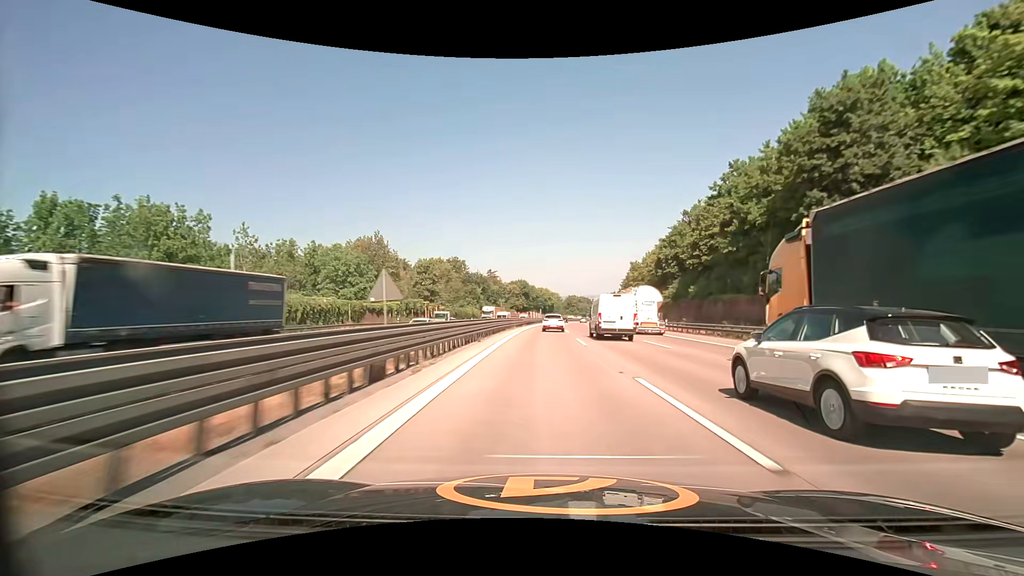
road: motorway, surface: asphalt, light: Day
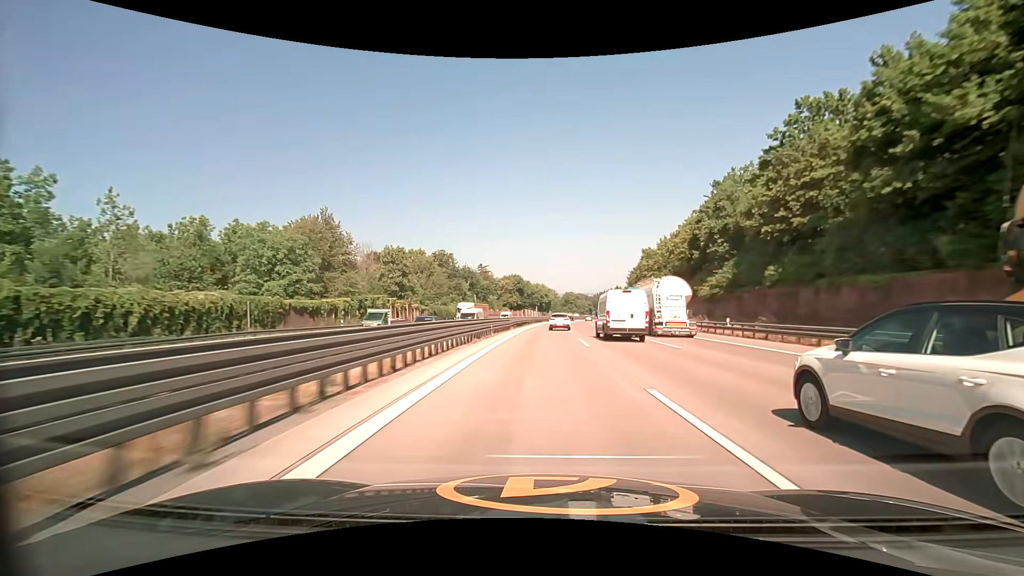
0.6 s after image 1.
(0.0, +19.8) m; 0°
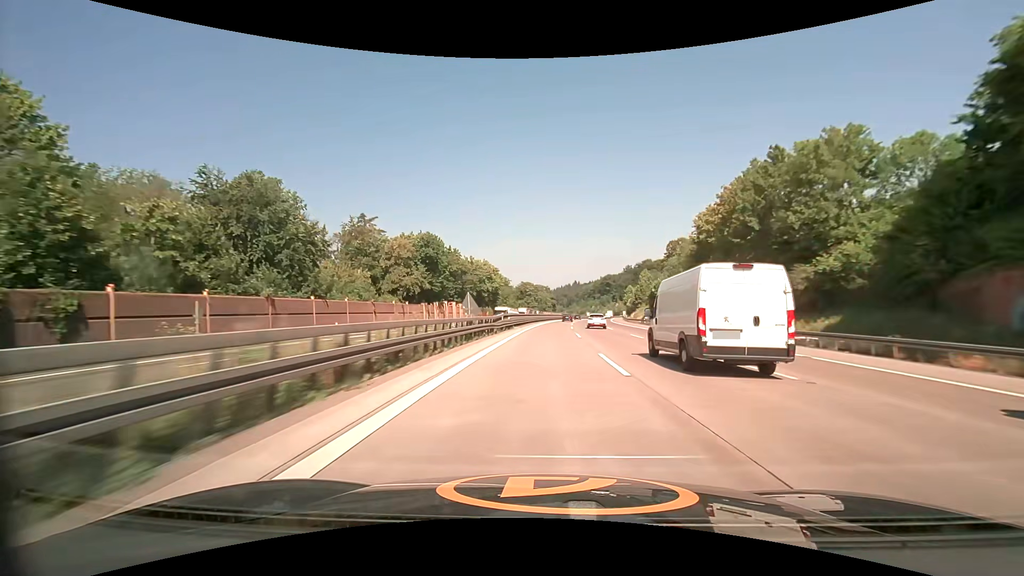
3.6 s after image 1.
(+3.9, +99.7) m; +5°
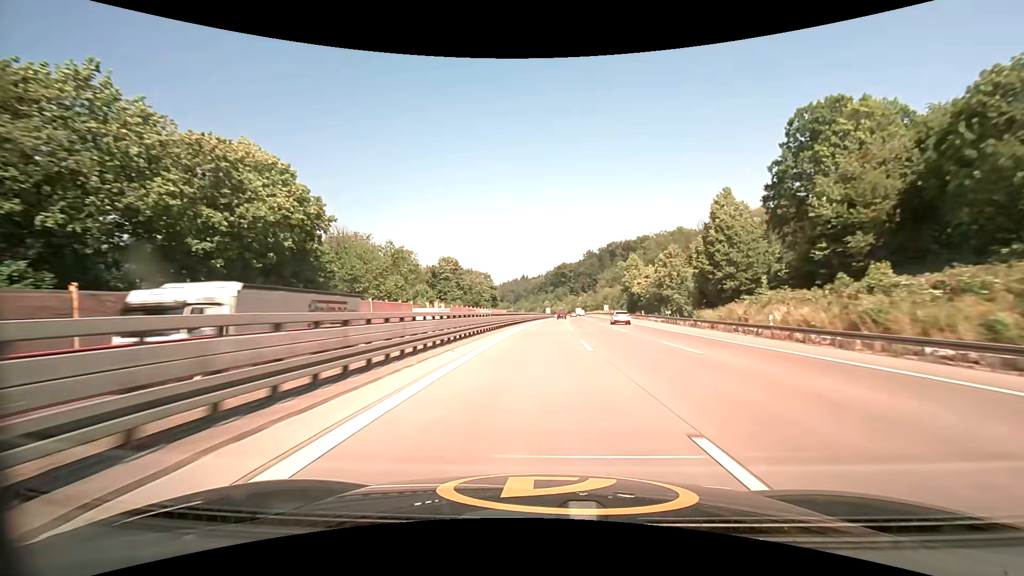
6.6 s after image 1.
(+5.4, +101.4) m; +6°
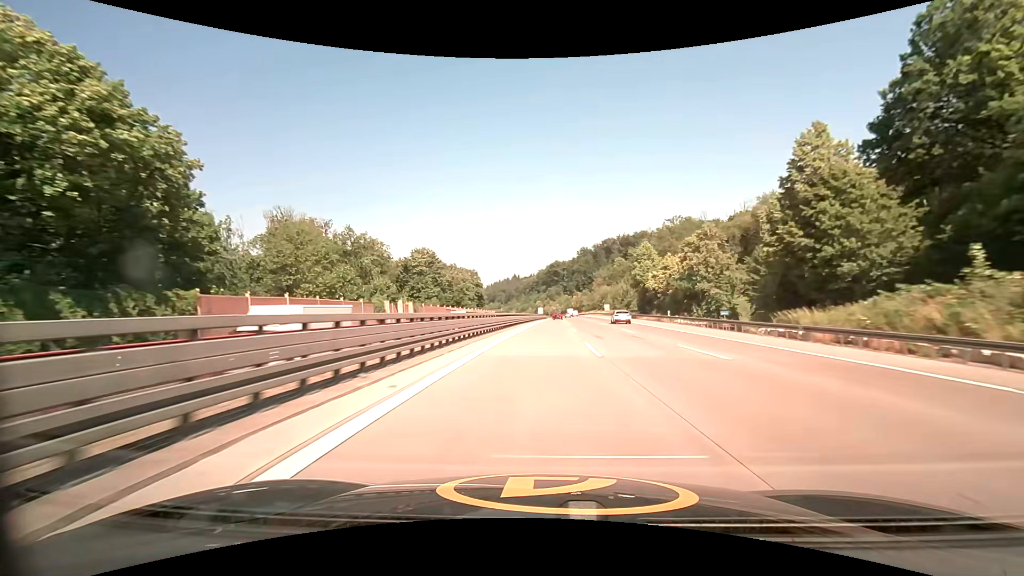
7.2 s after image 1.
(+0.2, +20.4) m; +1°
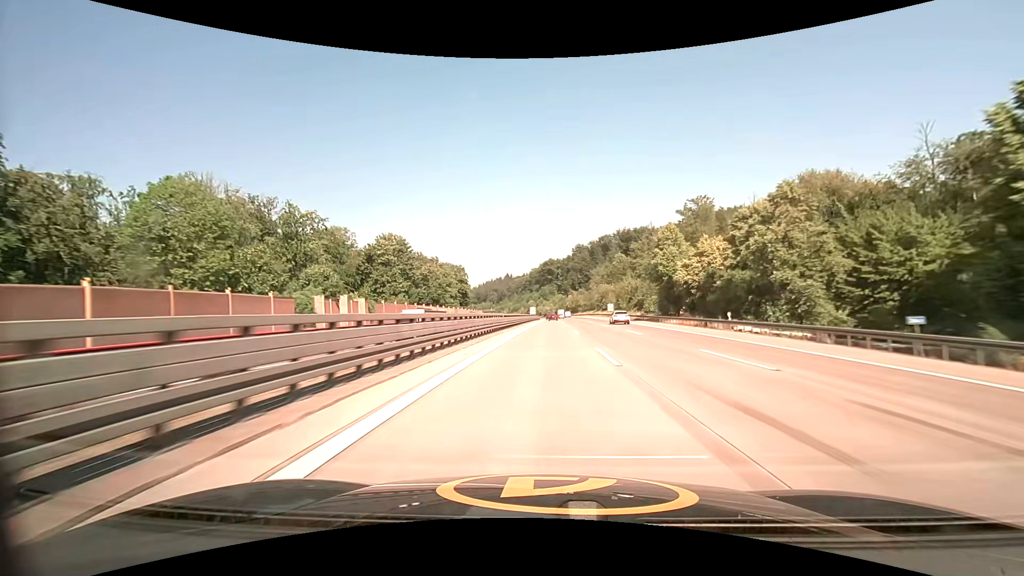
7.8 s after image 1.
(+0.1, +20.4) m; +1°
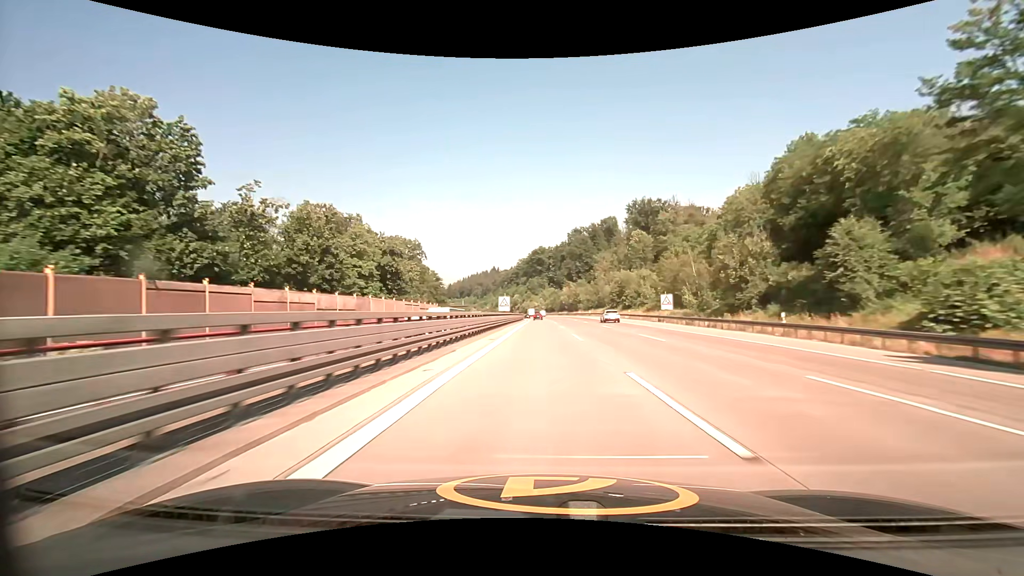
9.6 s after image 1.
(+1.2, +61.4) m; +2°
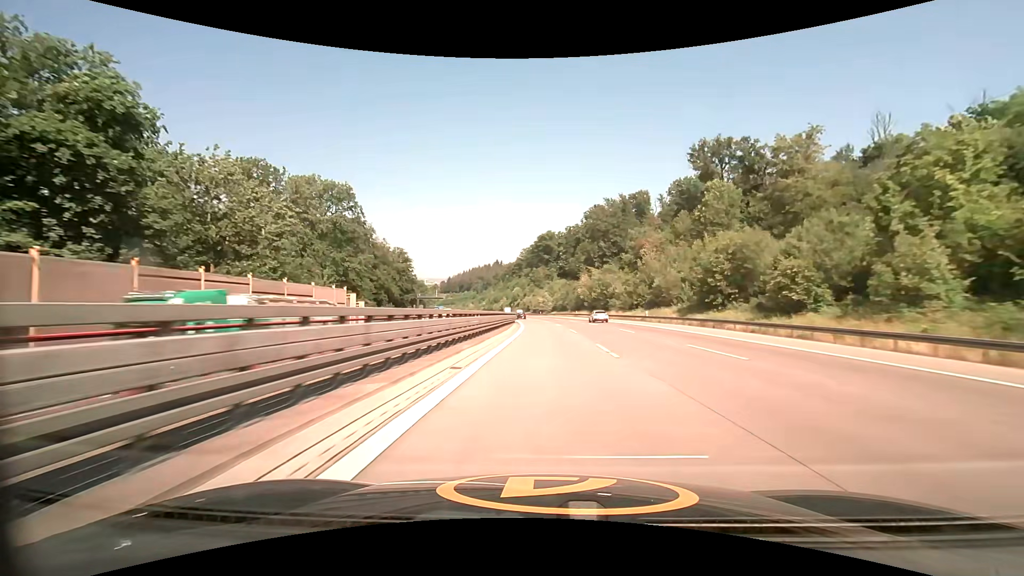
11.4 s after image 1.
(-0.3, +61.5) m; -1°
(0, +10) (0, +20) (0, +30) (0, +40) (0, +50) (0, +60) (-1, +70) (-1, +80) (-2, +90) (-2, +100) m
